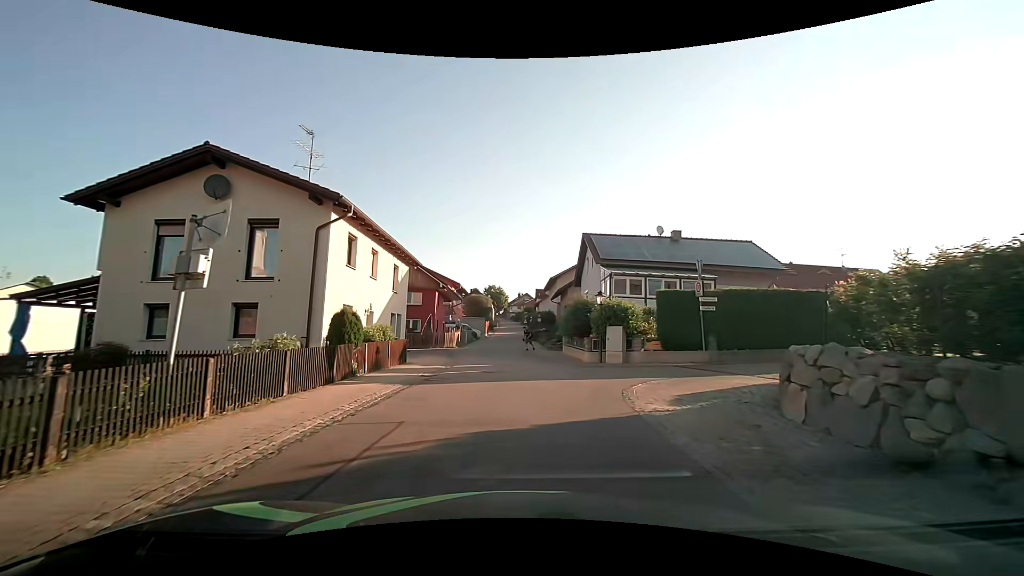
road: tertiary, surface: asphalt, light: Day
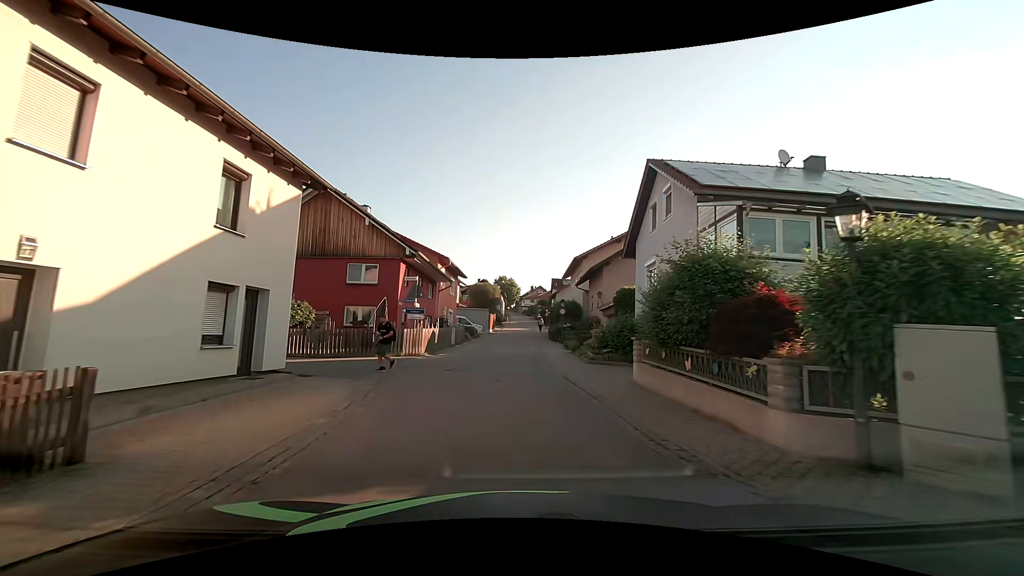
(0.0, +15.4) m; 0°
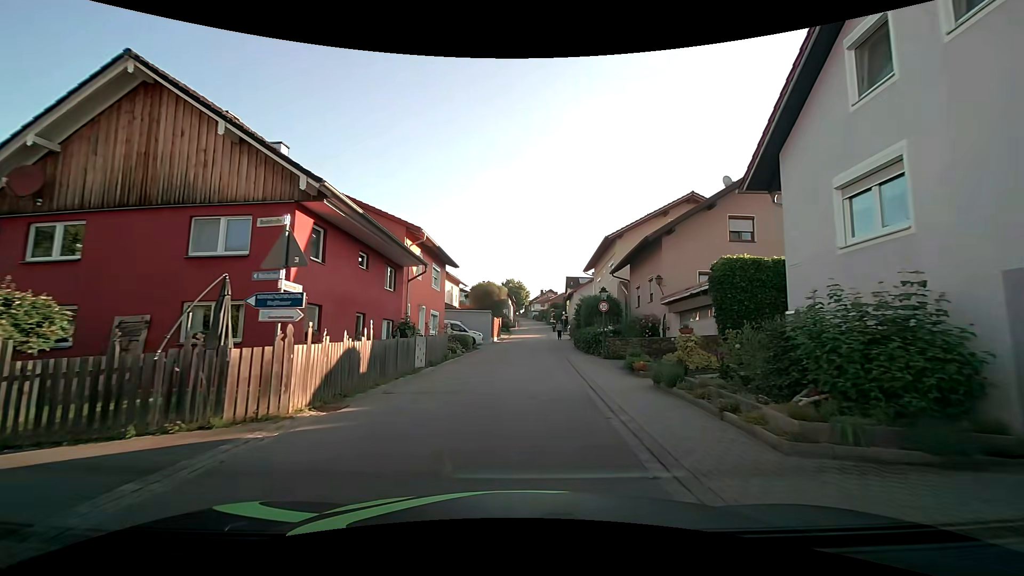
(-0.4, +12.9) m; -1°
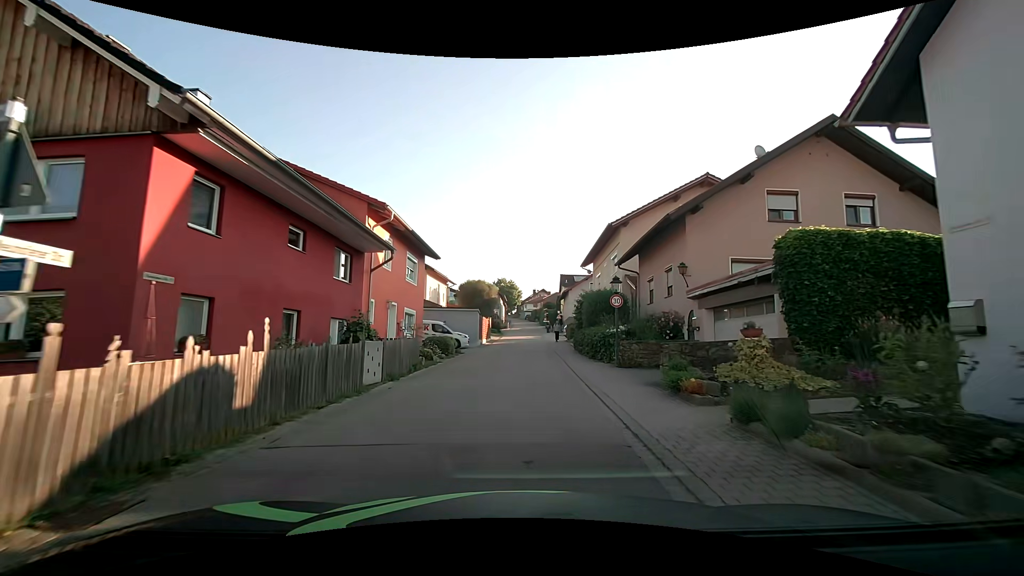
(0.0, +4.5) m; 0°
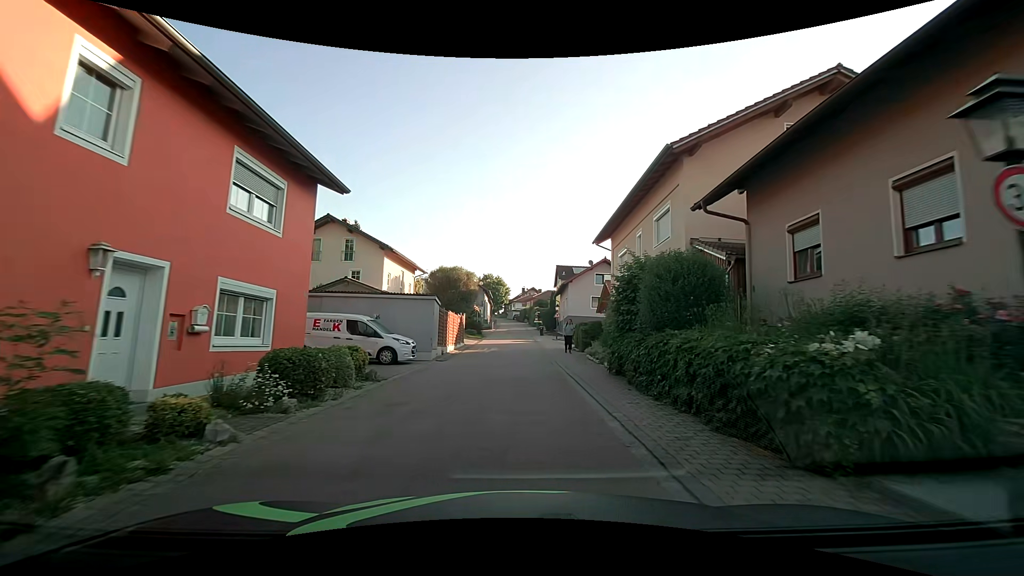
(+0.2, +14.0) m; +2°
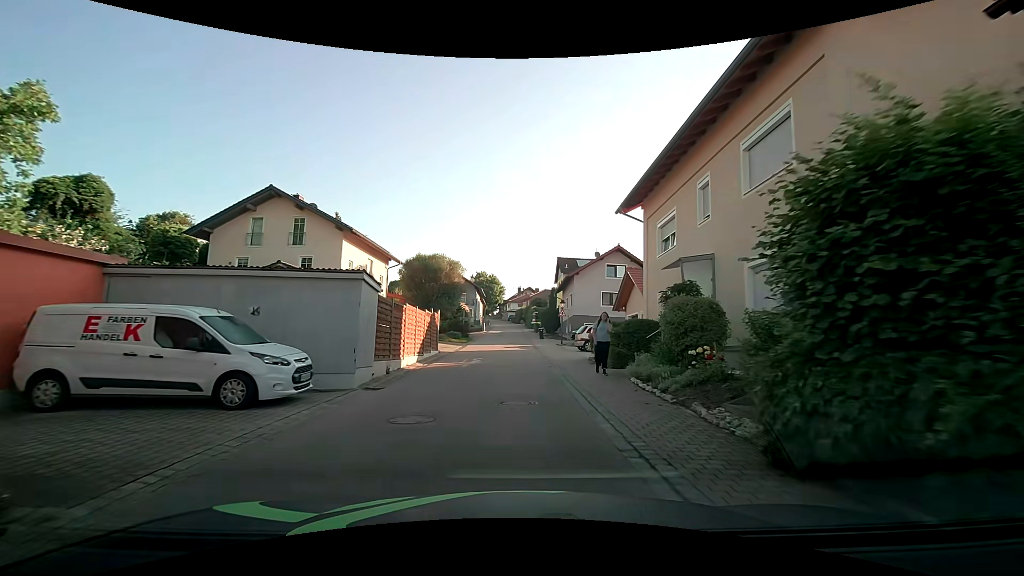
(+0.1, +9.3) m; 0°
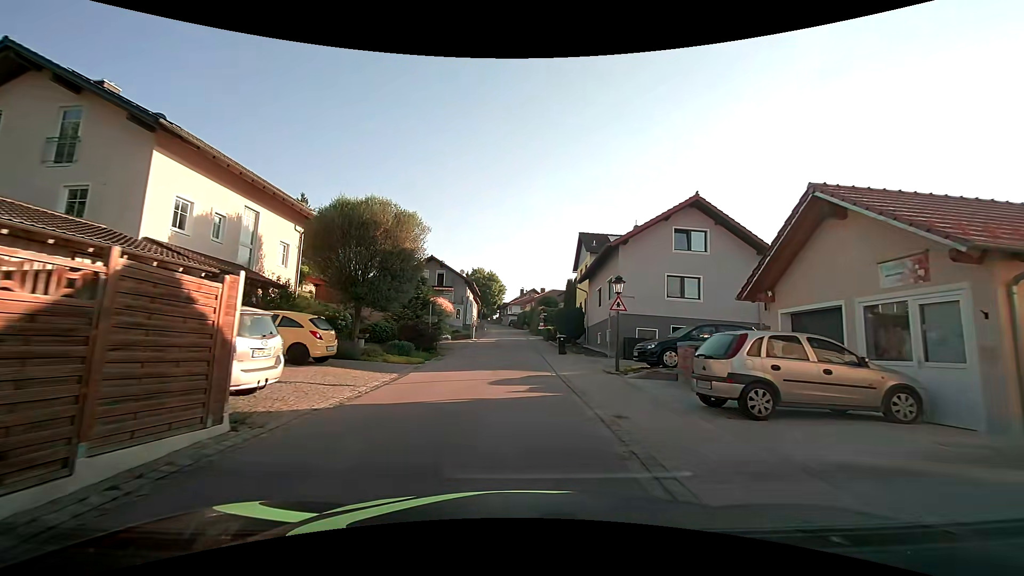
(+0.1, +18.4) m; 0°
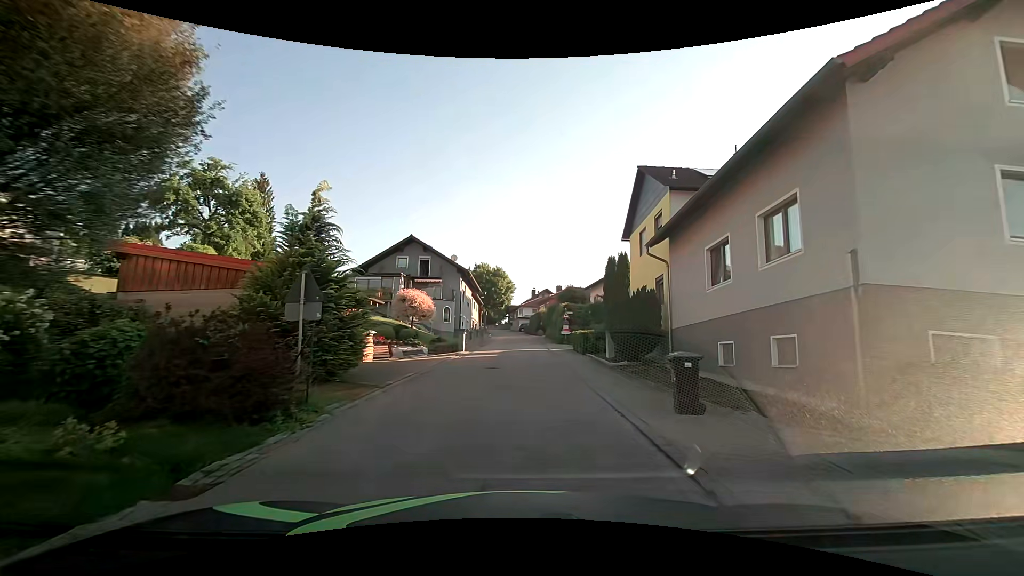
(-0.2, +17.1) m; -1°
(0, +10) (0, +20) (+1, +30) (+1, +40) (+1, +50) (+1, +60) (0, +70) (0, +80) (-2, +90) (-3, +100) m
